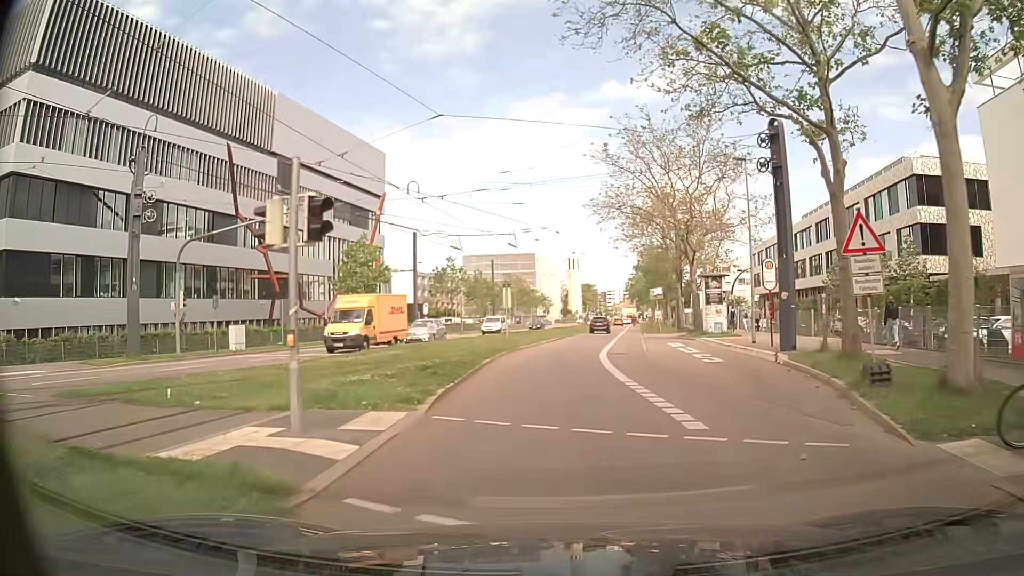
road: secondary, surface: asphalt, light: Day
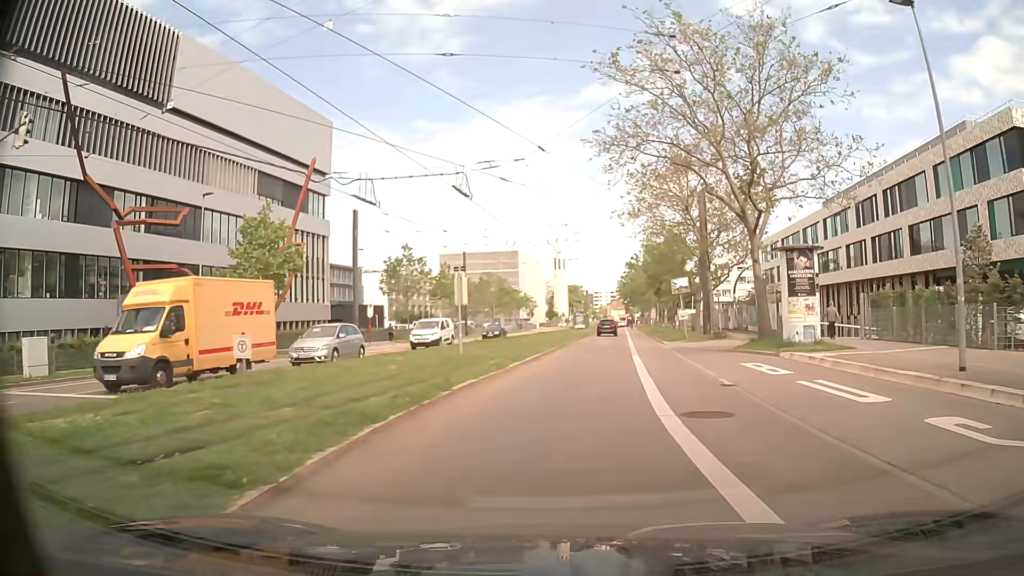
(0.0, +16.7) m; 0°
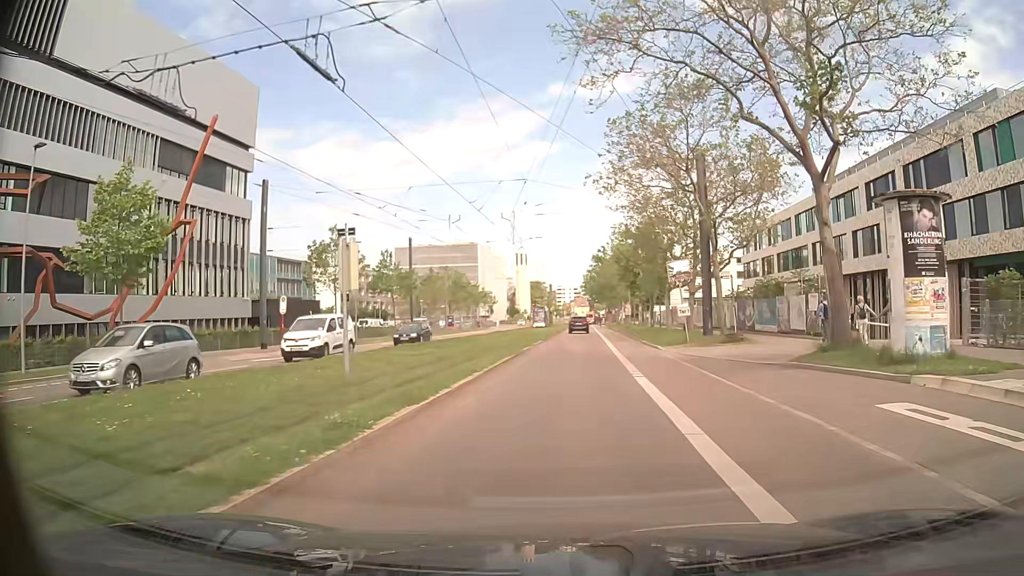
(+0.3, +11.0) m; +3°
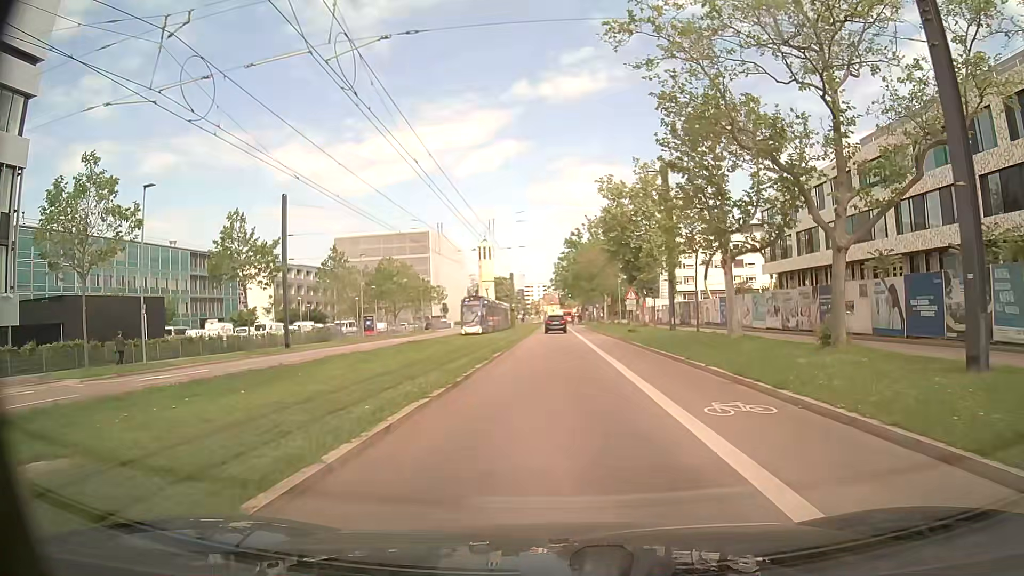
(+1.2, +27.3) m; +3°
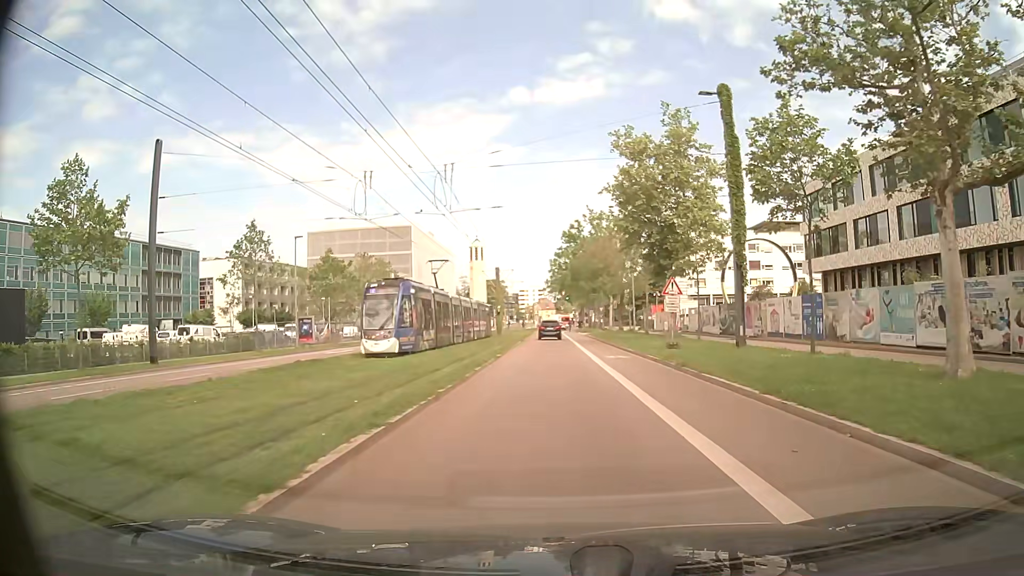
(+0.1, +16.2) m; +1°
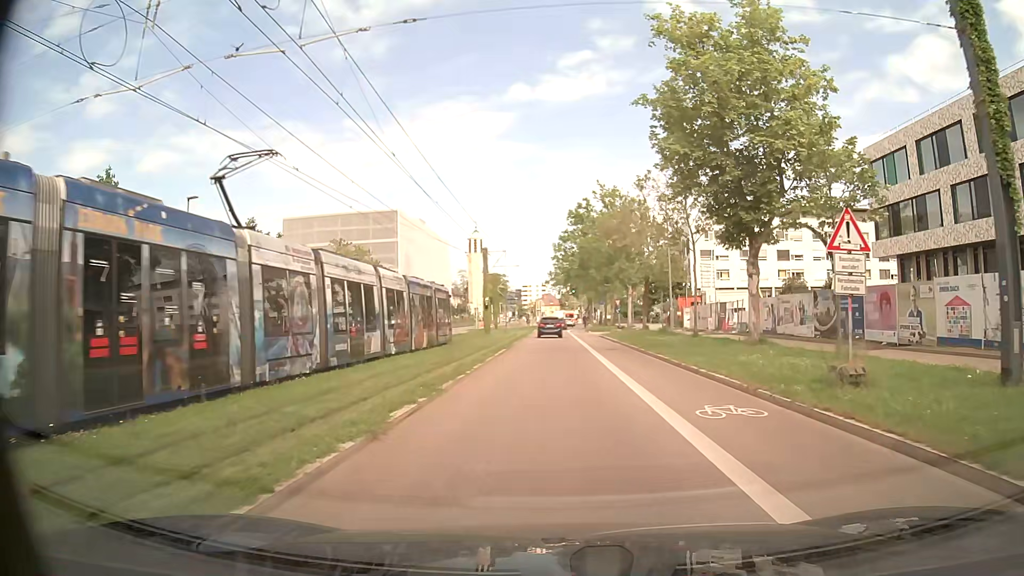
(0.0, +16.3) m; -1°
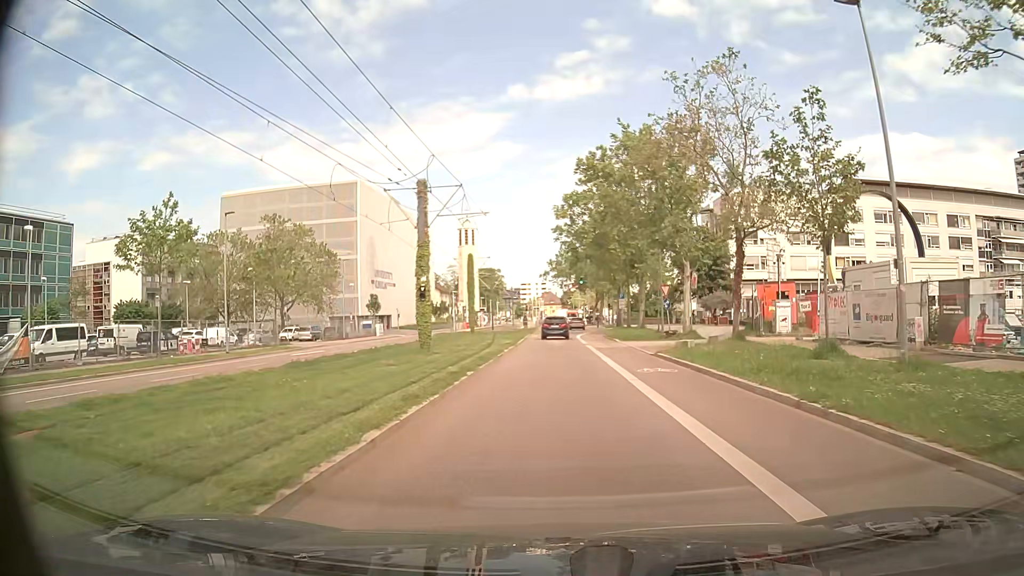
(0.0, +27.1) m; 0°
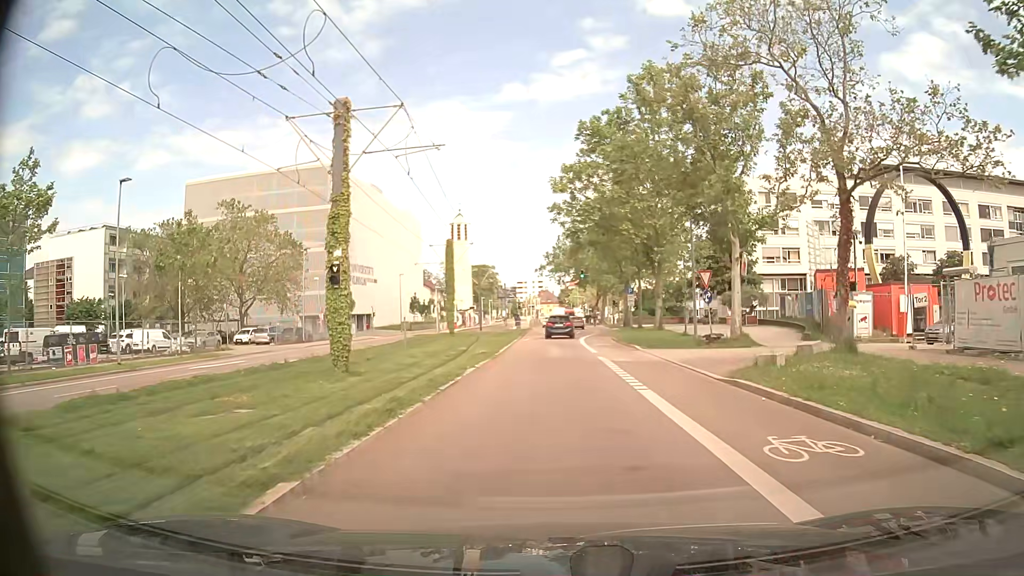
(+0.1, +10.8) m; +1°
(0, +10) (0, +20) (0, +30) (0, +40) (0, +50) (+1, +60) (+1, +70) (+1, +80) (+1, +90) (+1, +100) m
